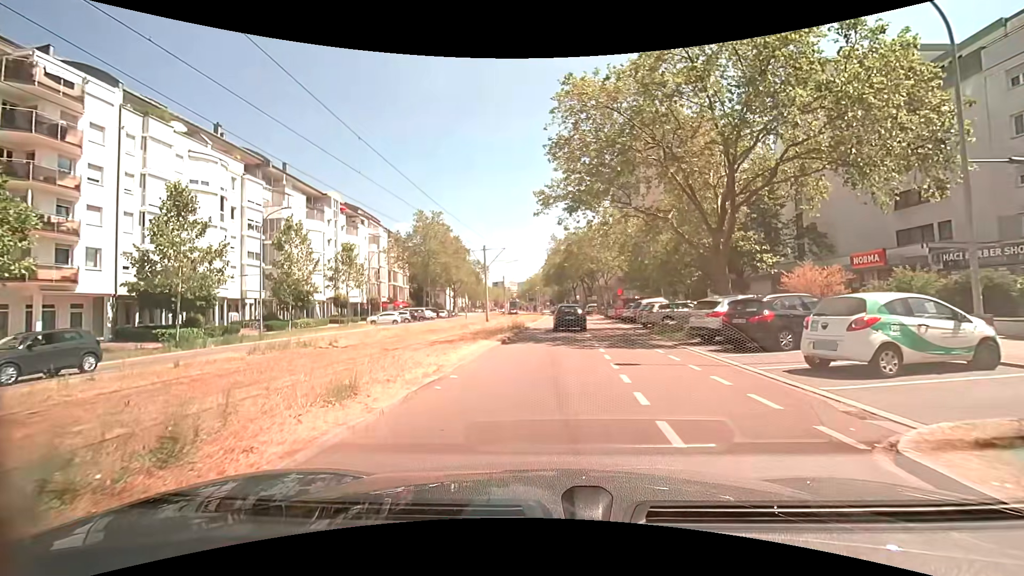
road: tertiary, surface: asphalt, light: Day
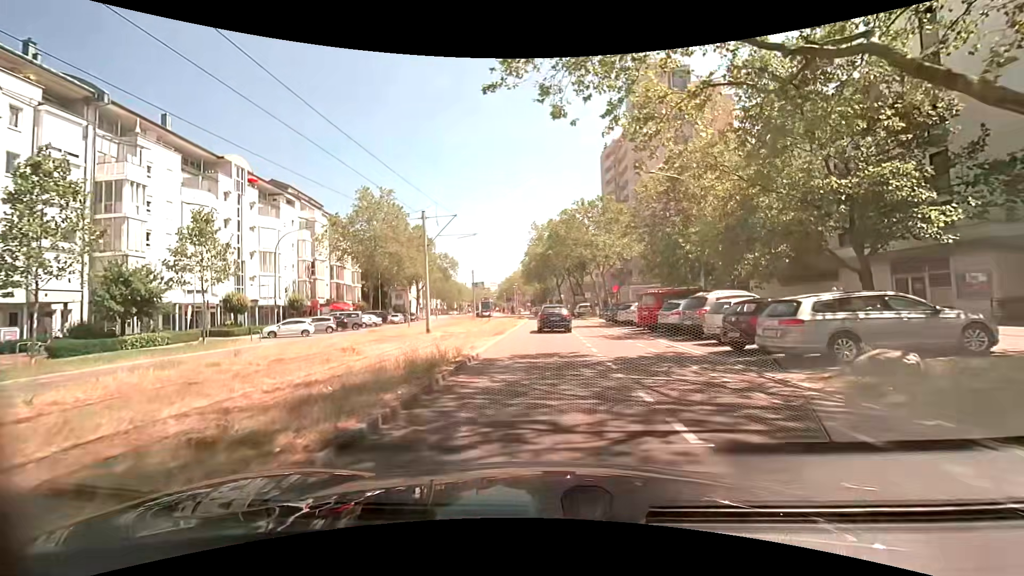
(+0.4, +18.3) m; +3°
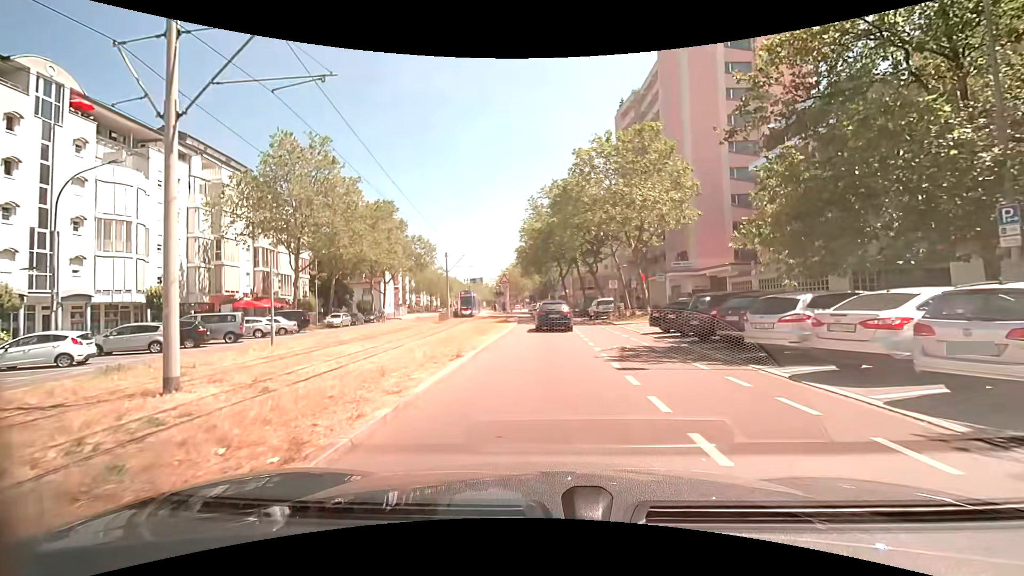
(0.0, +20.6) m; -1°
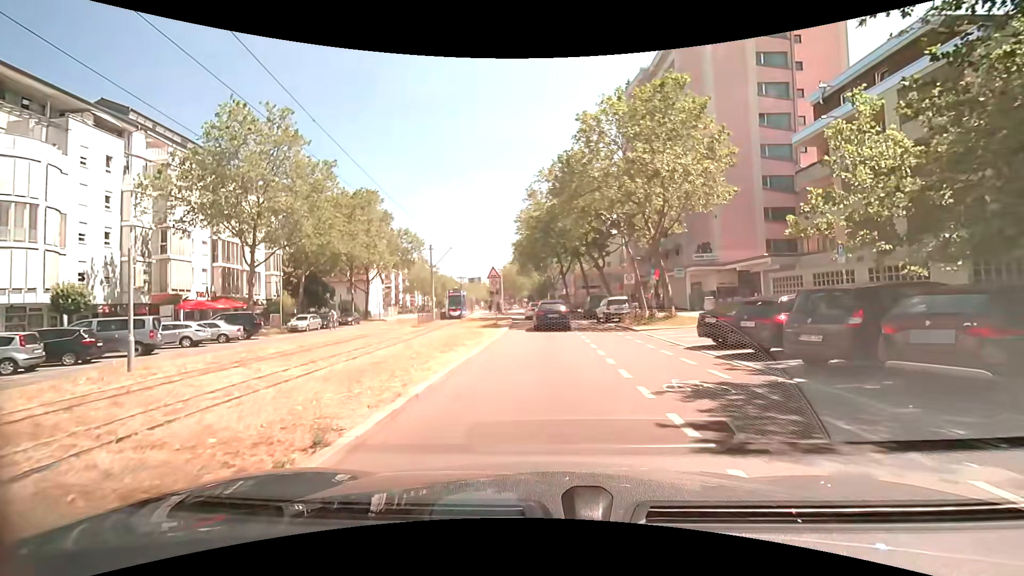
(+0.1, +7.0) m; +2°
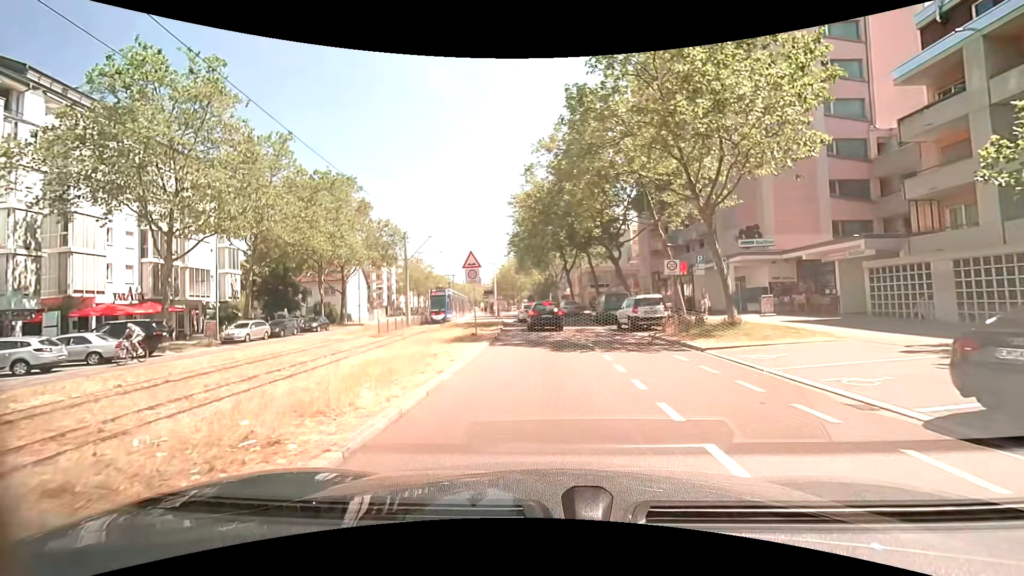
(-0.2, +9.2) m; -2°
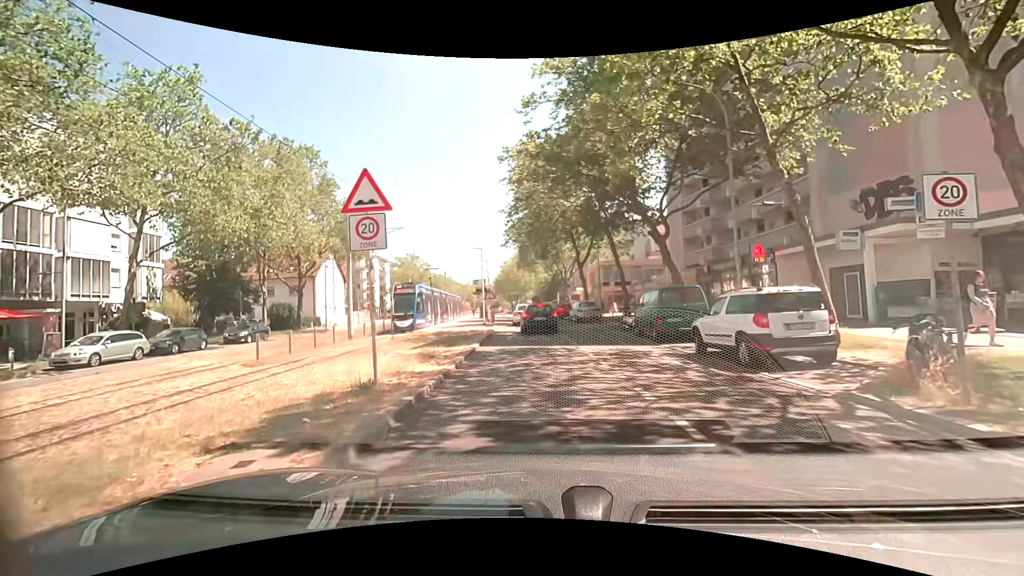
(+0.1, +12.6) m; 0°
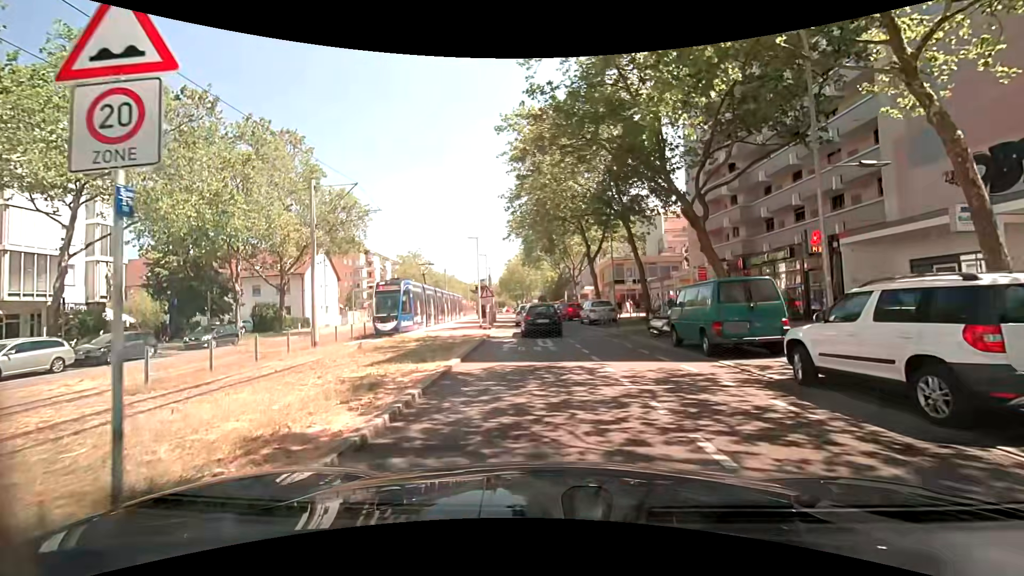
(-0.1, +4.9) m; -1°
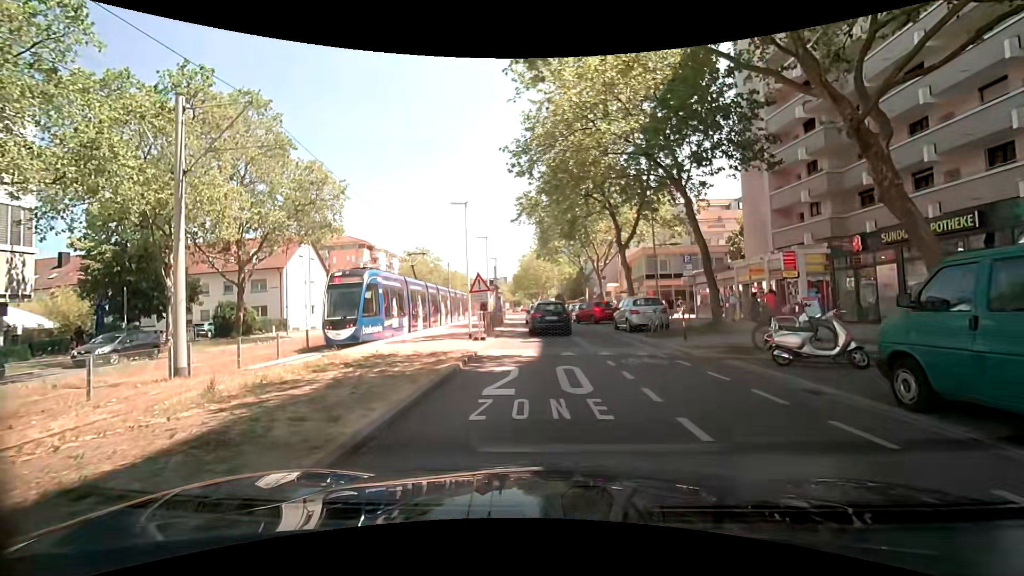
(-0.2, +9.1) m; -2°
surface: paving_stones
